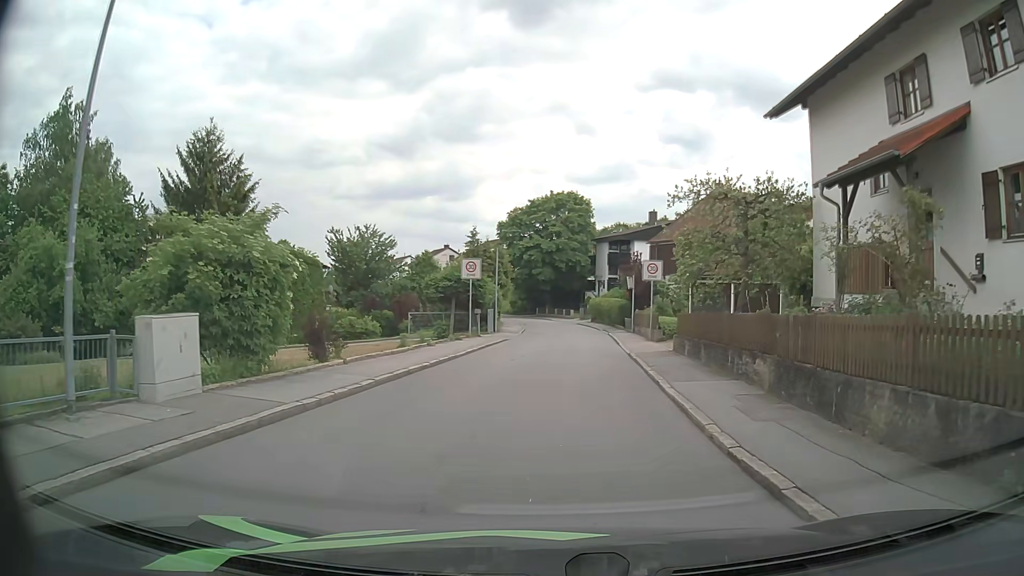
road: residential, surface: asphalt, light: Day
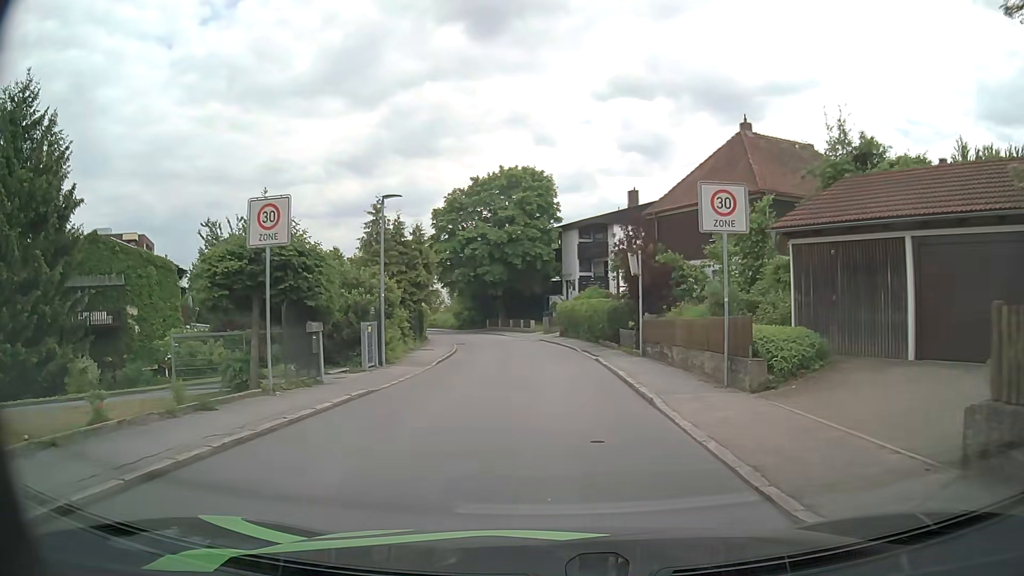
(+0.9, +18.7) m; +3°
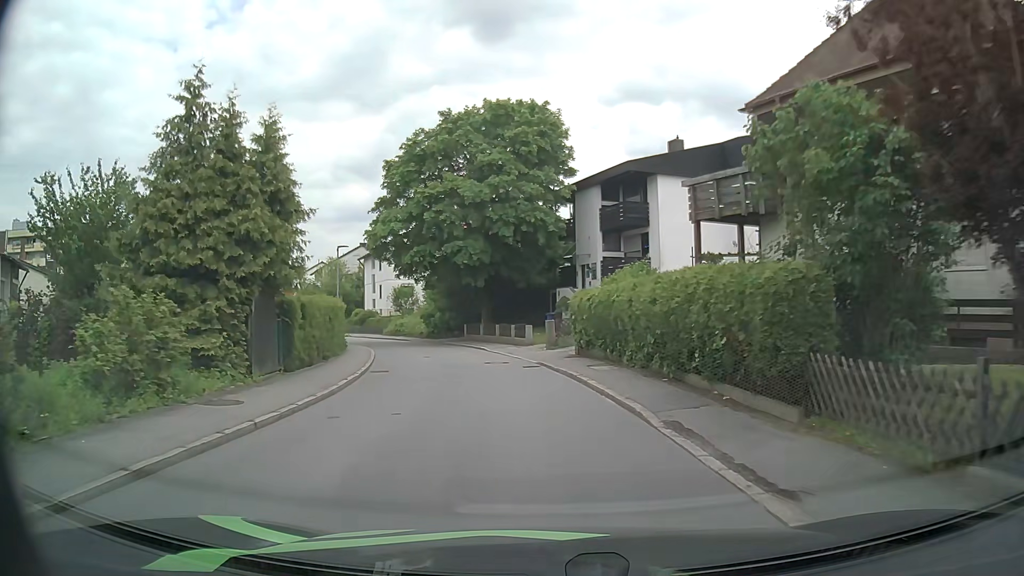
(+0.3, +19.7) m; 0°
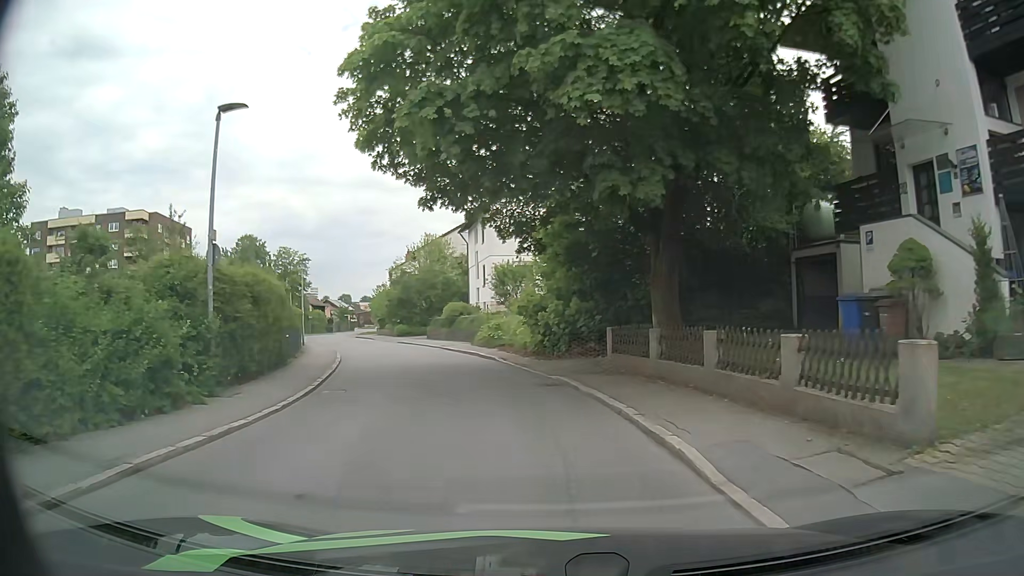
(-2.2, +24.8) m; -12°
